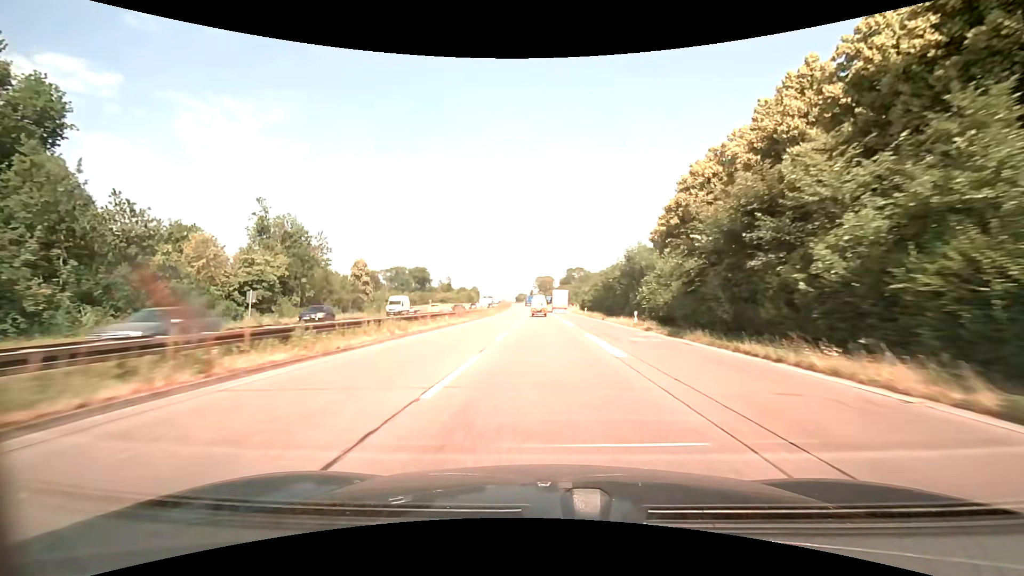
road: trunk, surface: asphalt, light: Day
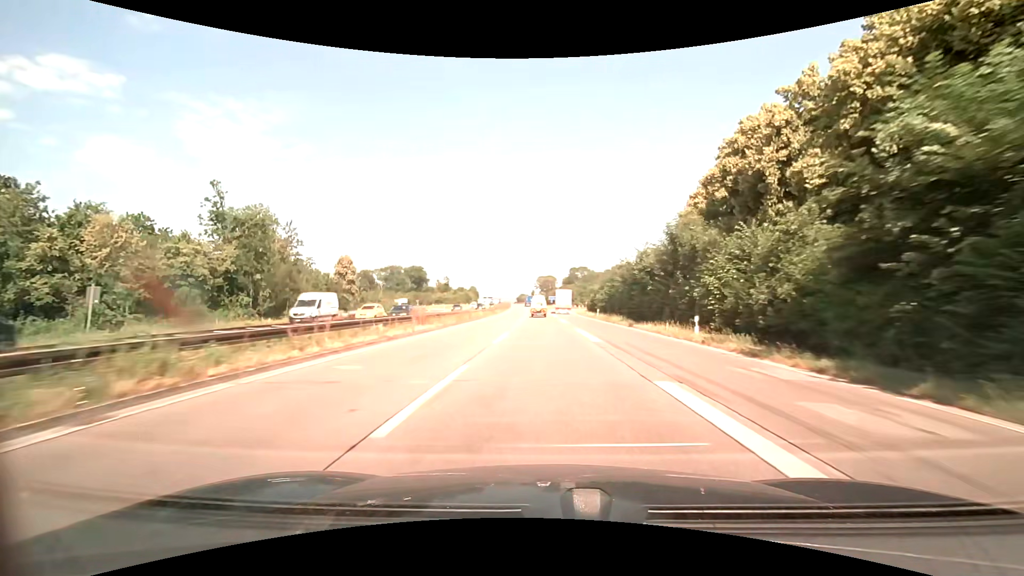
(0.0, +14.3) m; 0°
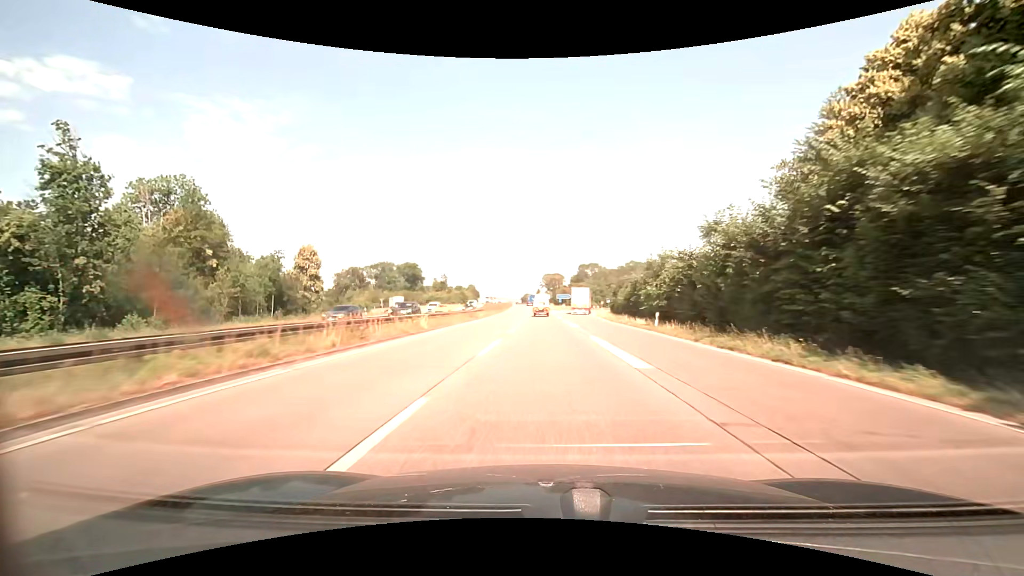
(-0.1, +28.3) m; -1°
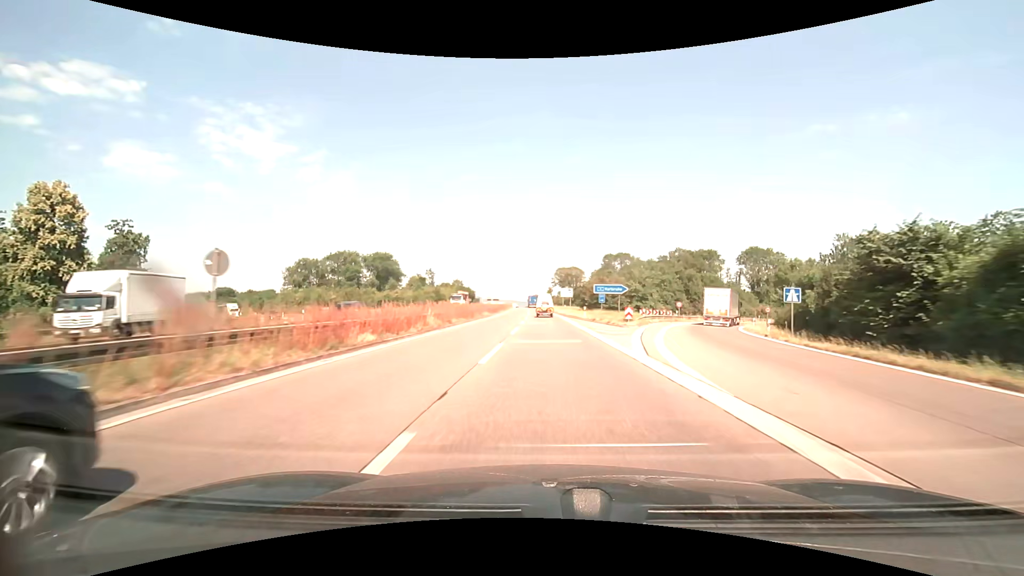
(-1.1, +68.7) m; -1°
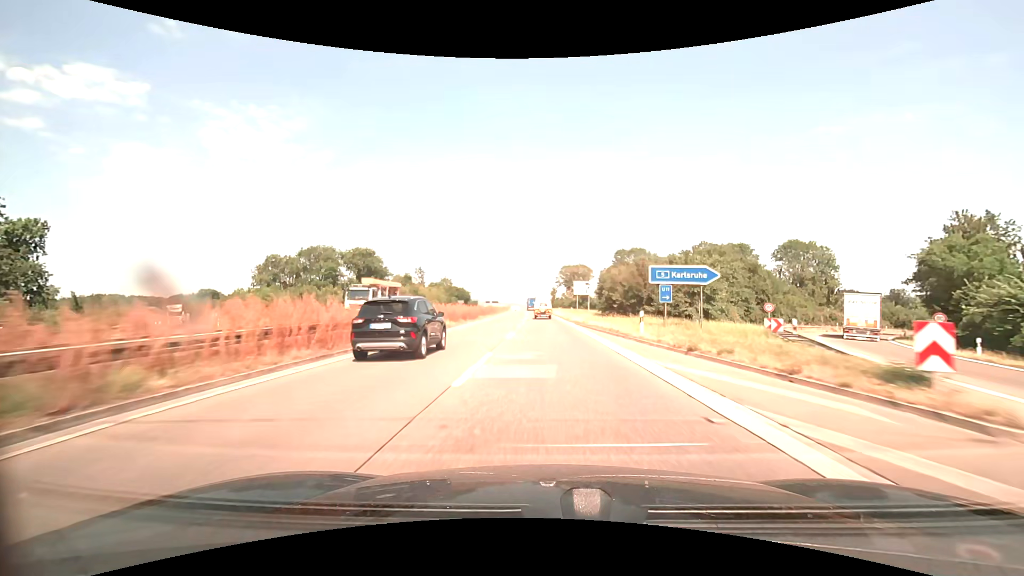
(-0.1, +26.5) m; 0°
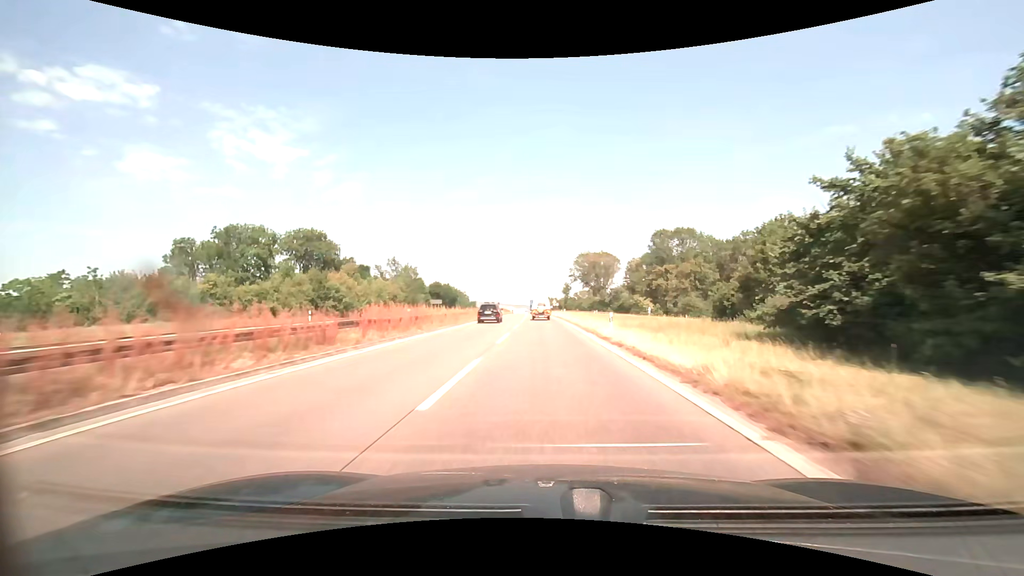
(-0.4, +50.8) m; -1°
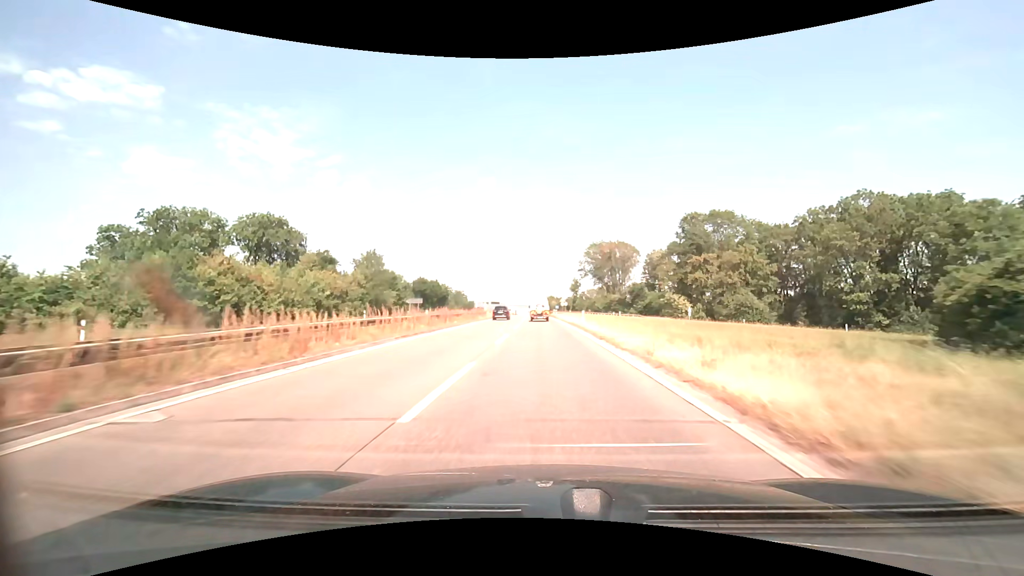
(-0.1, +24.4) m; -1°
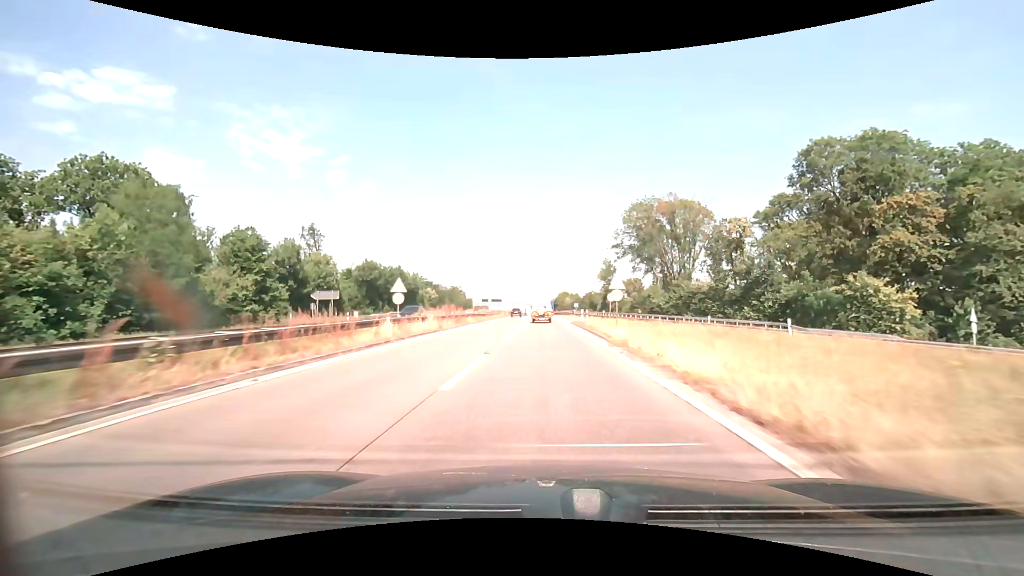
(-0.4, +46.7) m; -1°
(0, +10) (0, +20) (0, +30) (0, +40) (0, +50) (0, +60) (-1, +70) (-1, +80) (-1, +90) (-1, +100) m
